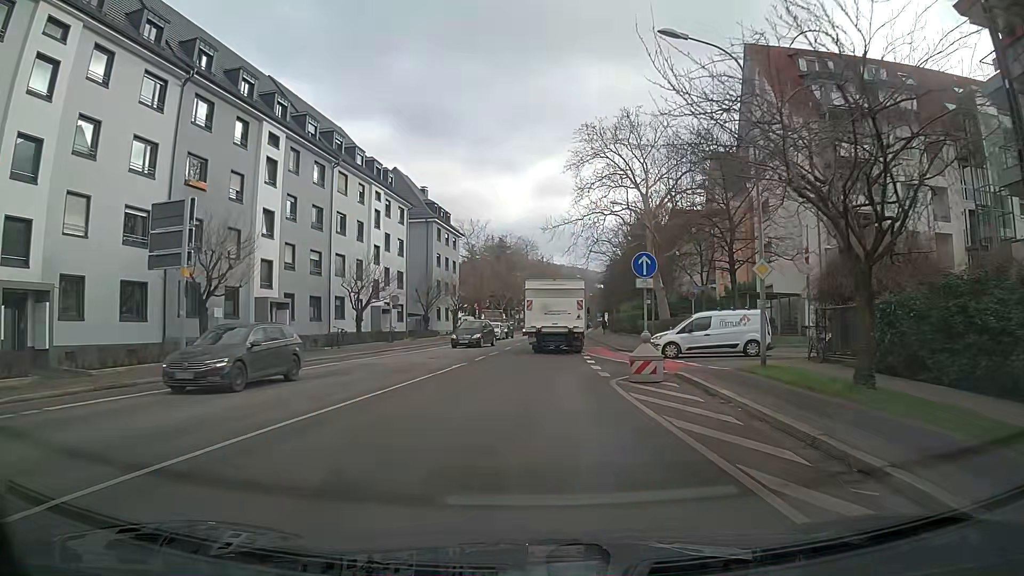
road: secondary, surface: asphalt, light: Day
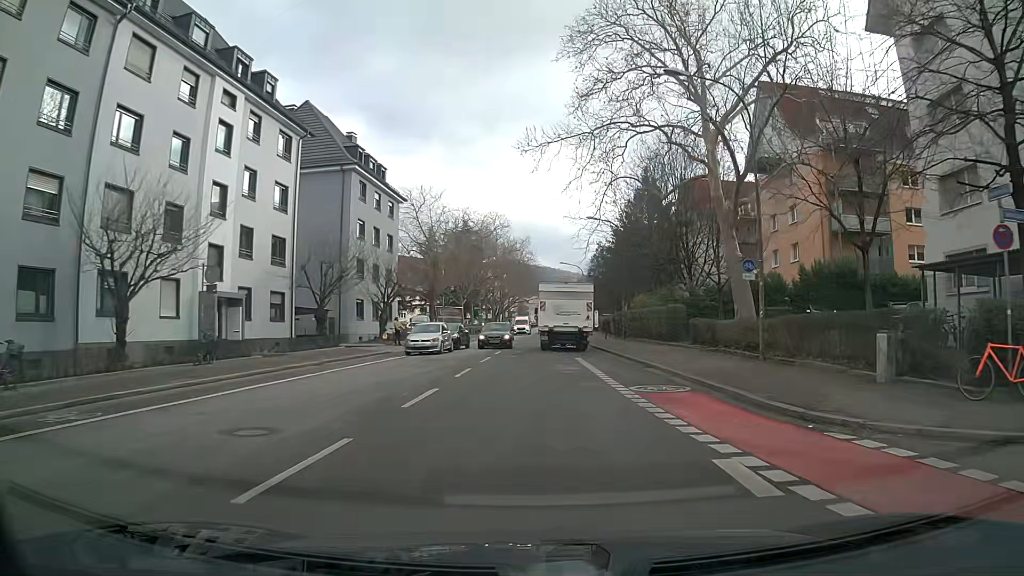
(+0.1, +24.4) m; +2°
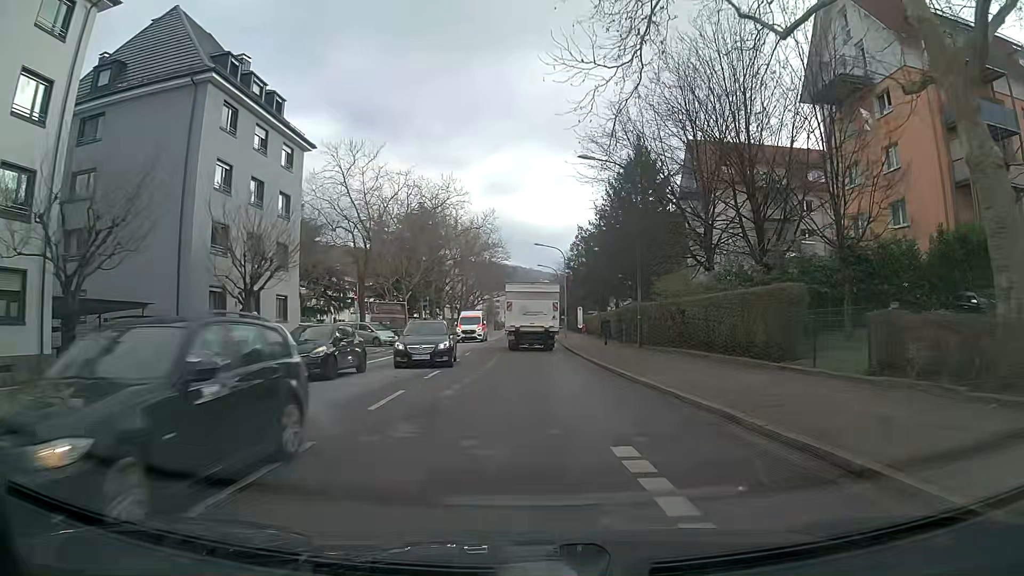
(+0.4, +18.7) m; +3°
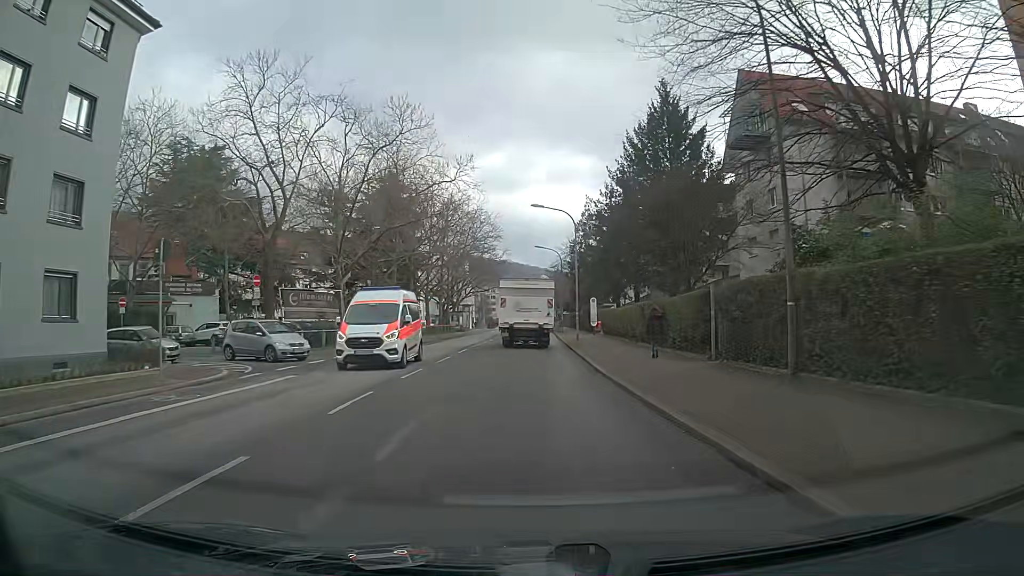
(0.0, +19.0) m; 0°
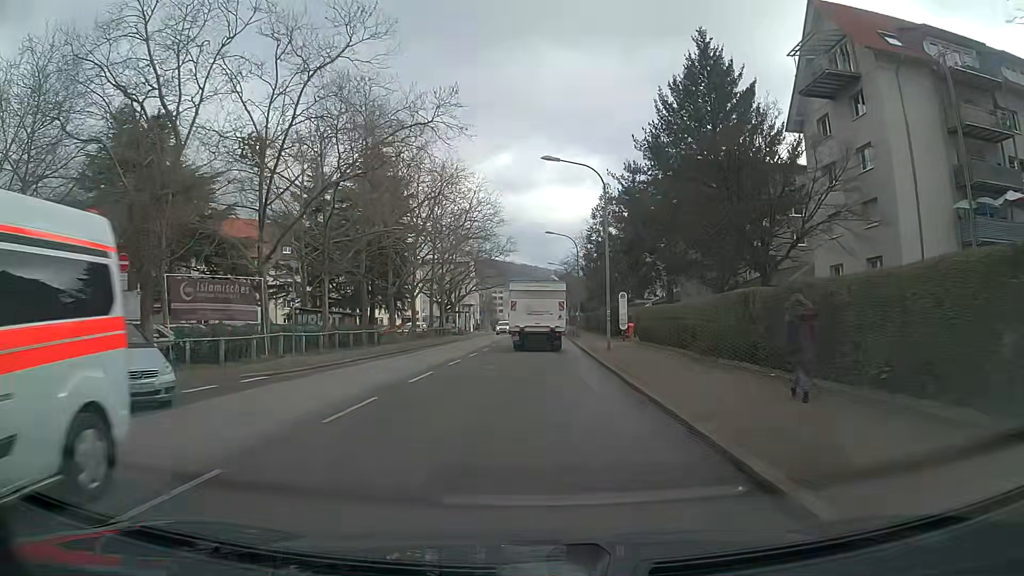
(-0.1, +12.9) m; -1°
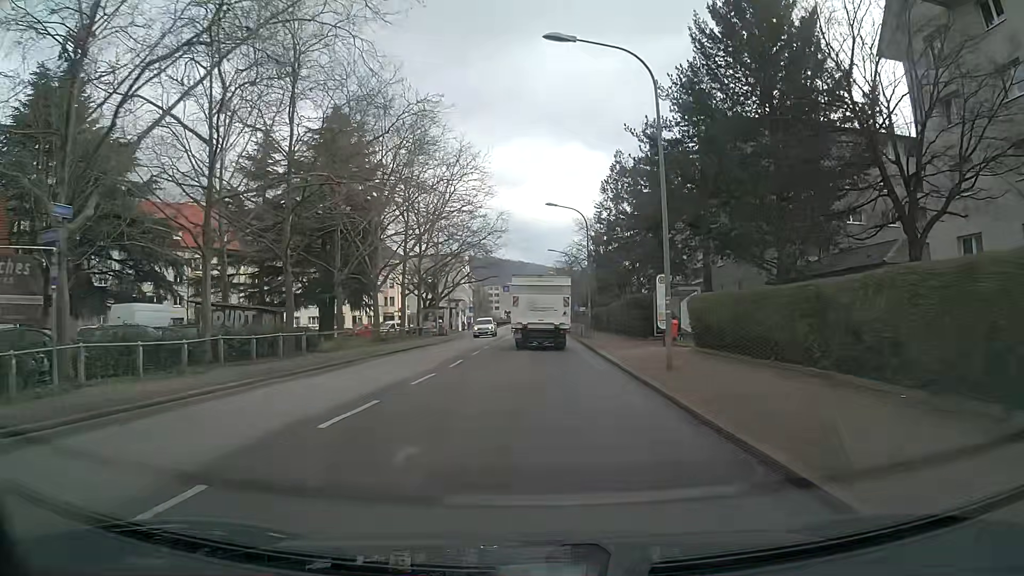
(+0.1, +13.0) m; +1°
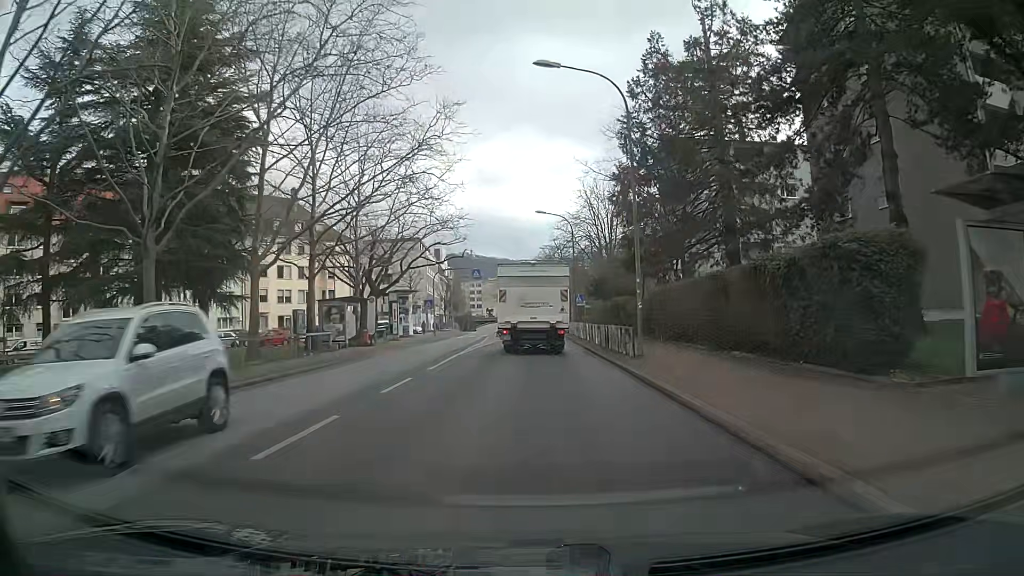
(+0.3, +25.7) m; +1°
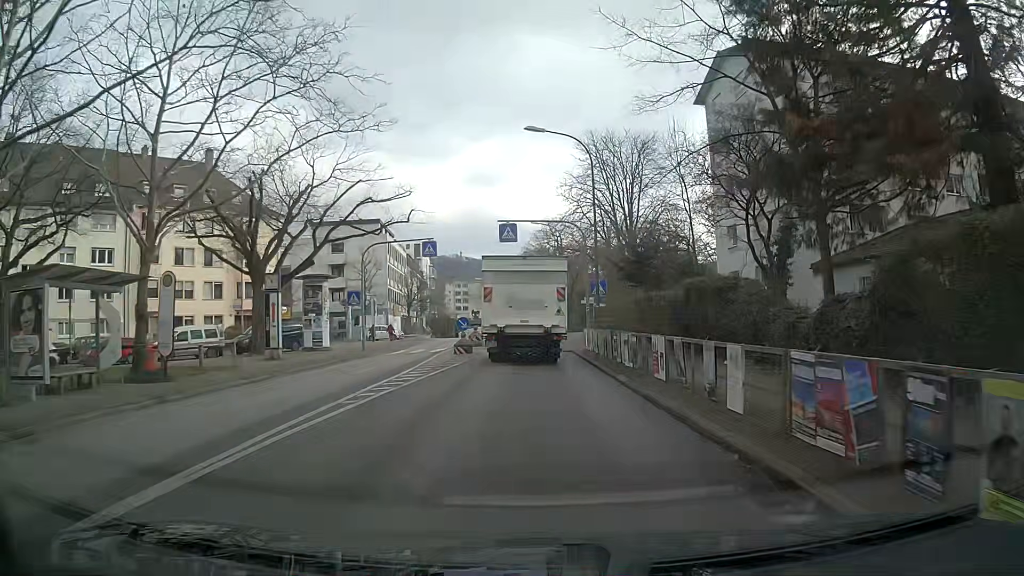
(+0.1, +22.3) m; -2°
(0, +10) (+1, +20) (+1, +30) (+2, +40) (+2, +50) (+2, +60) (+3, +70) (+3, +80) (+3, +90) (+2, +100) m
